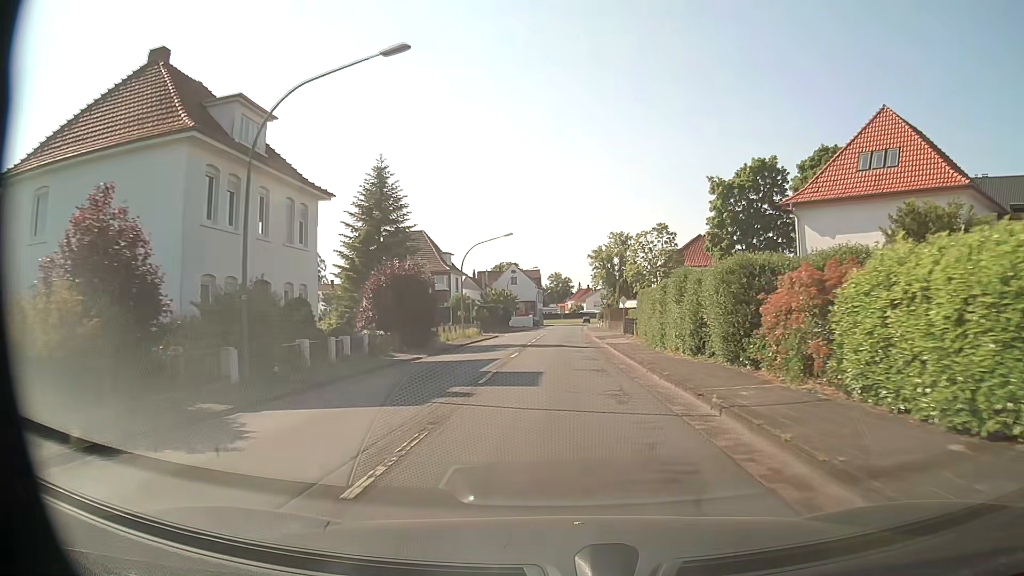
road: secondary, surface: asphalt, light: Day
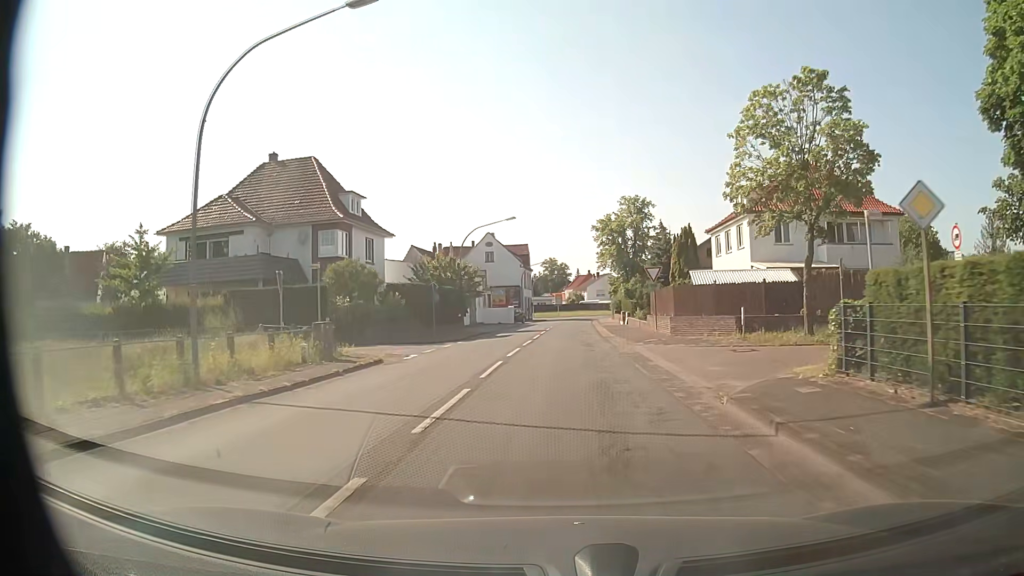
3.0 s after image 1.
(+0.1, +37.0) m; 0°
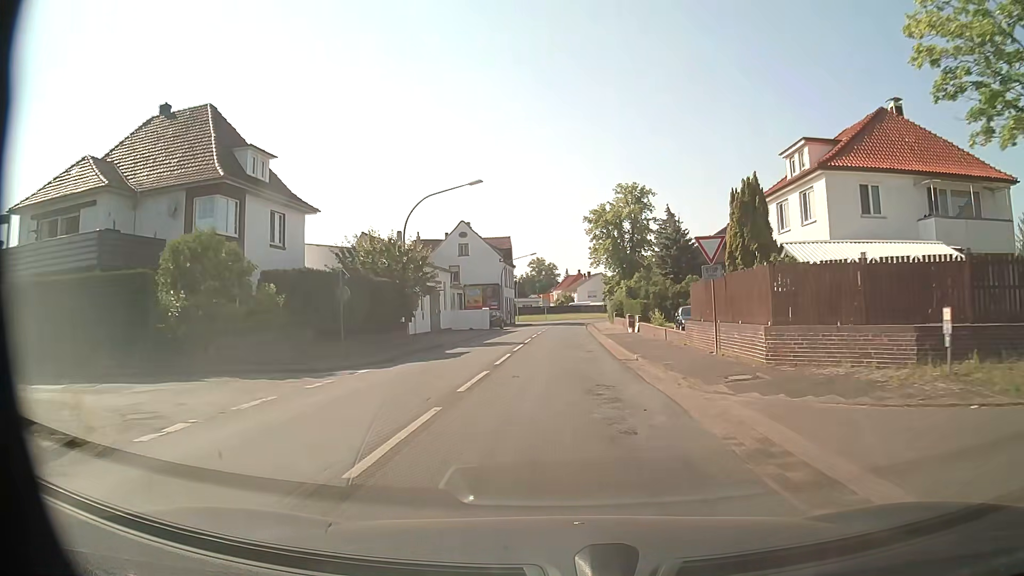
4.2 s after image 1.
(+0.1, +14.0) m; +1°
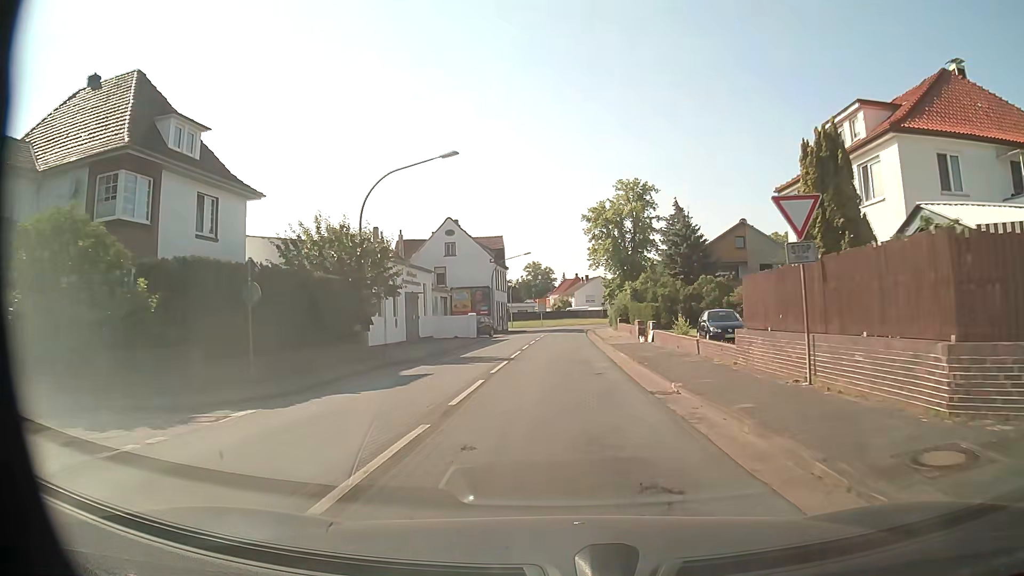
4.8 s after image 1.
(0.0, +6.9) m; 0°
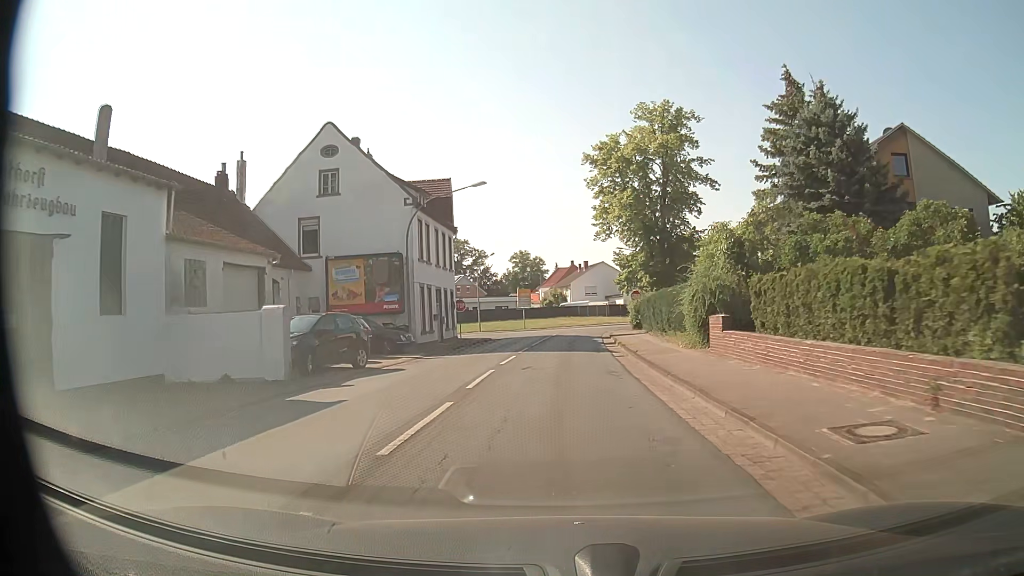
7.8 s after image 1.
(+0.5, +34.2) m; 0°
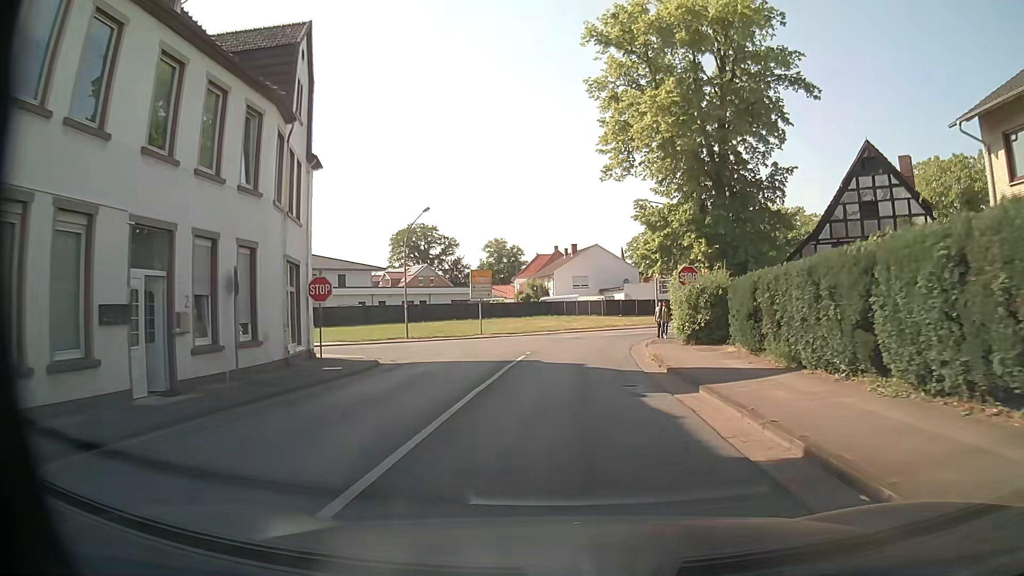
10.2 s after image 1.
(+0.4, +27.1) m; +2°
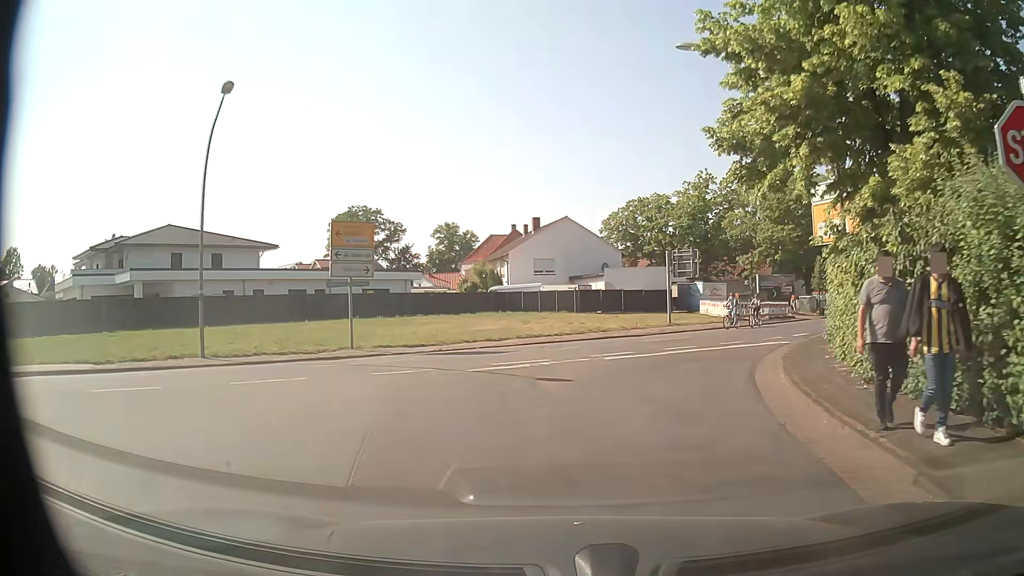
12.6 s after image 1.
(+0.3, +22.1) m; +3°
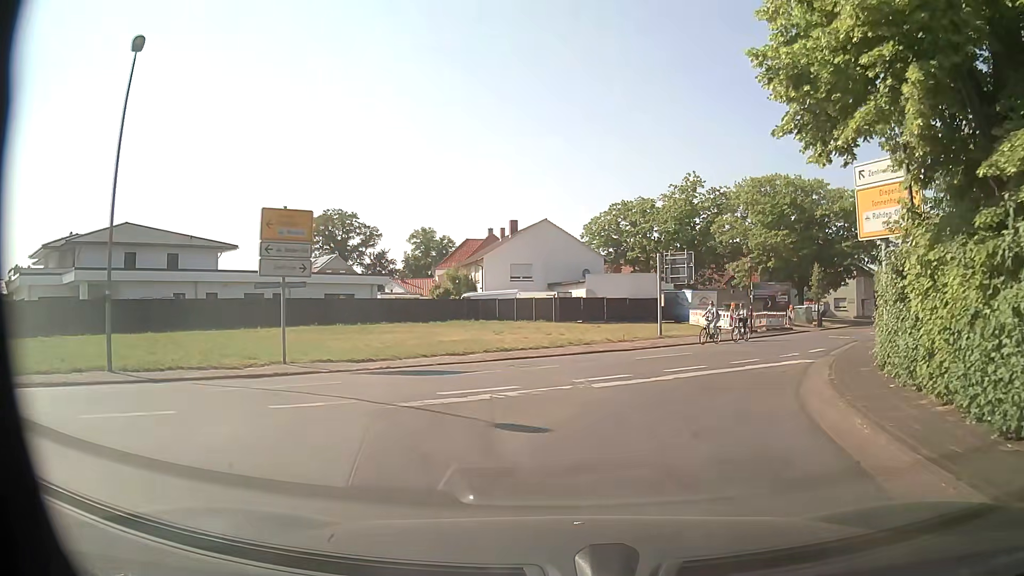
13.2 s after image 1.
(0.0, +4.0) m; +2°
(+1, +10) (+4, +19) (+9, +28) (+15, +36) (+20, +44) (+26, +53) (+32, +61) (+38, +69) (+44, +77) (+49, +85) m
